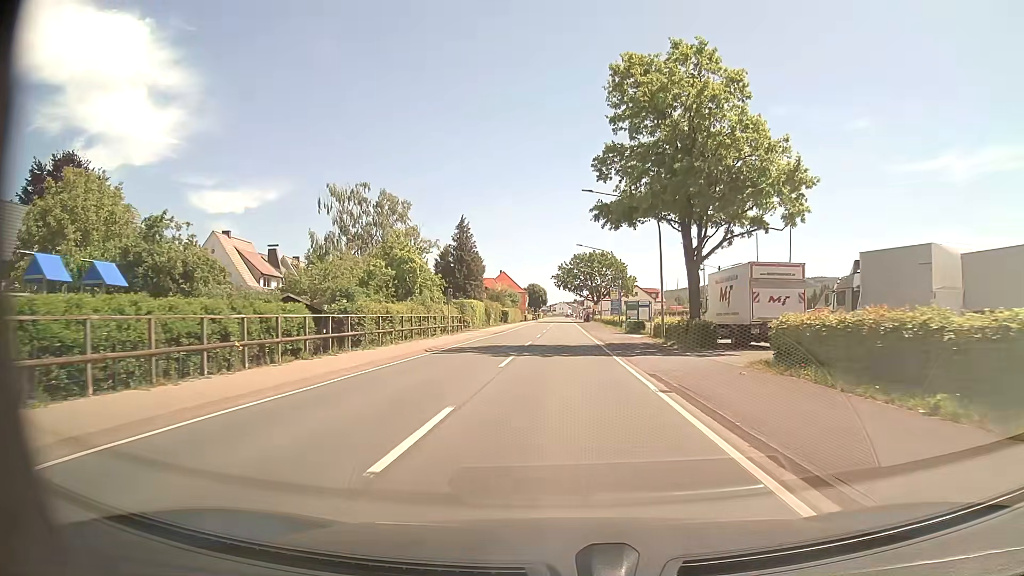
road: primary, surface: asphalt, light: Day
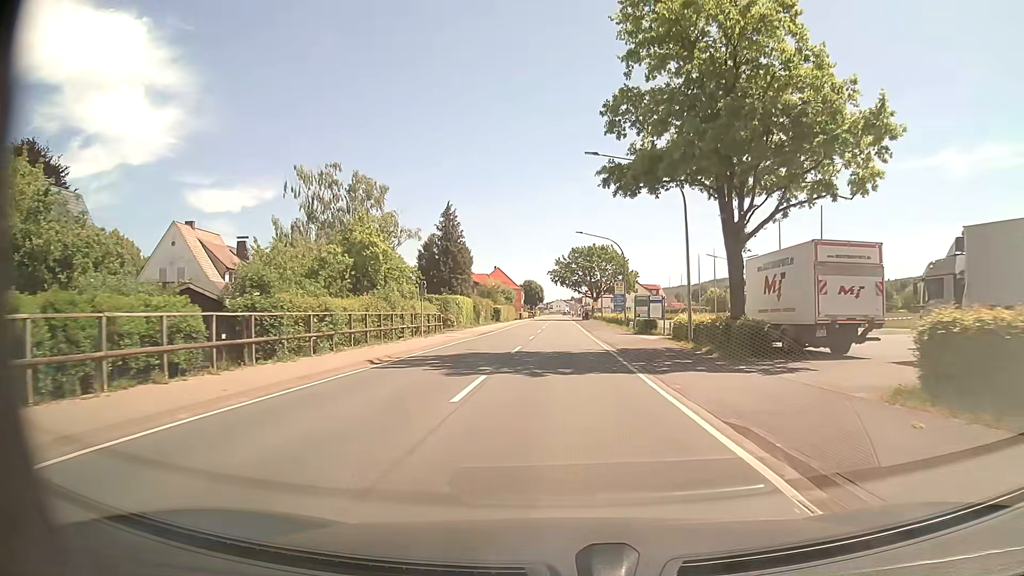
(0.0, +7.6) m; 0°
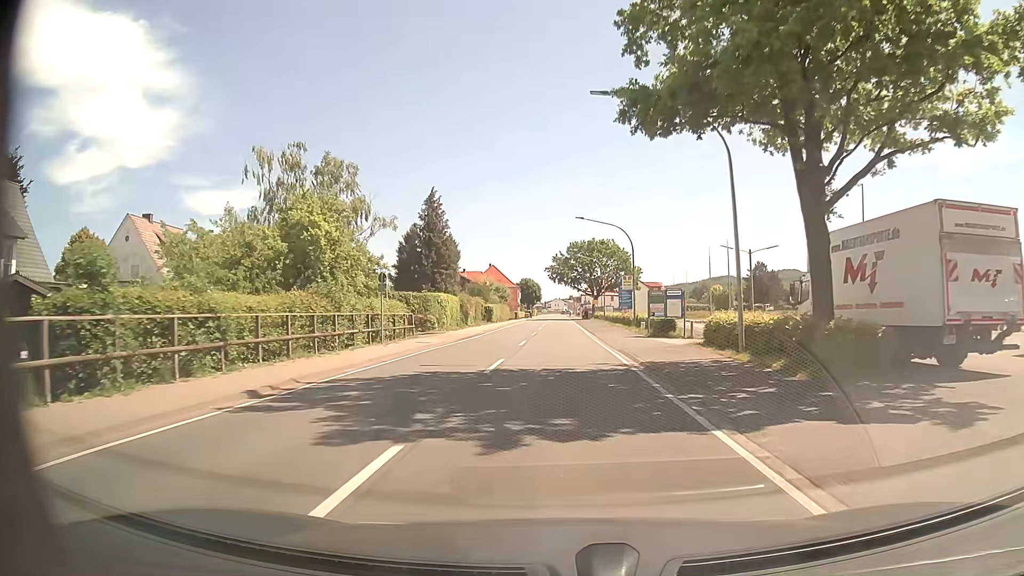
(0.0, +7.6) m; 0°
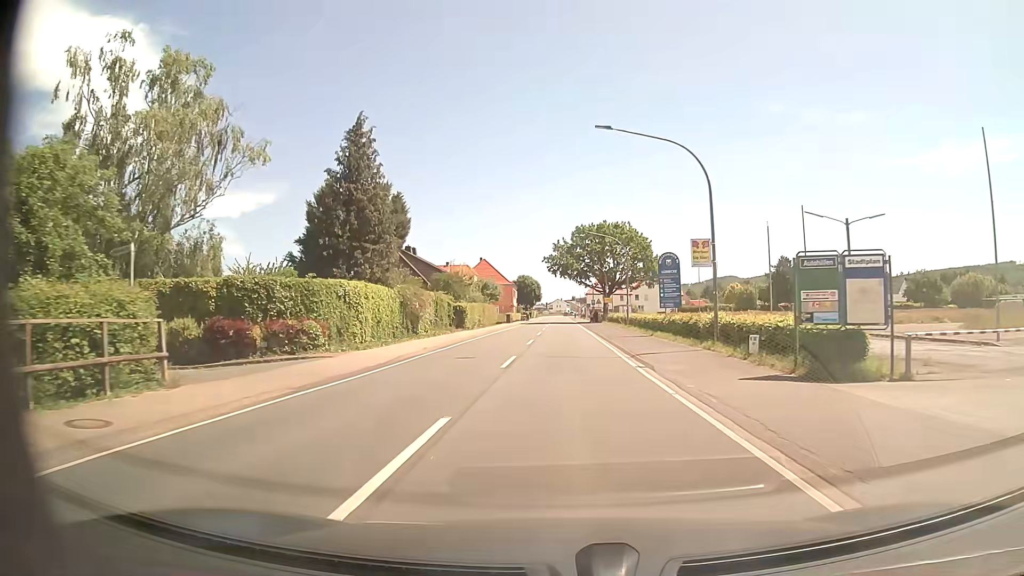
(-0.1, +22.7) m; 0°
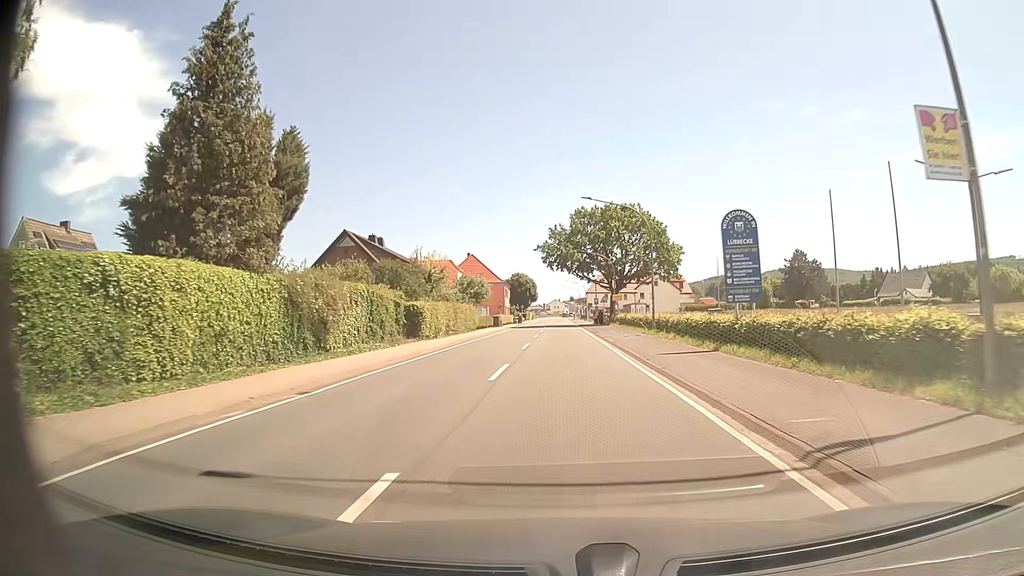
(0.0, +15.2) m; 0°
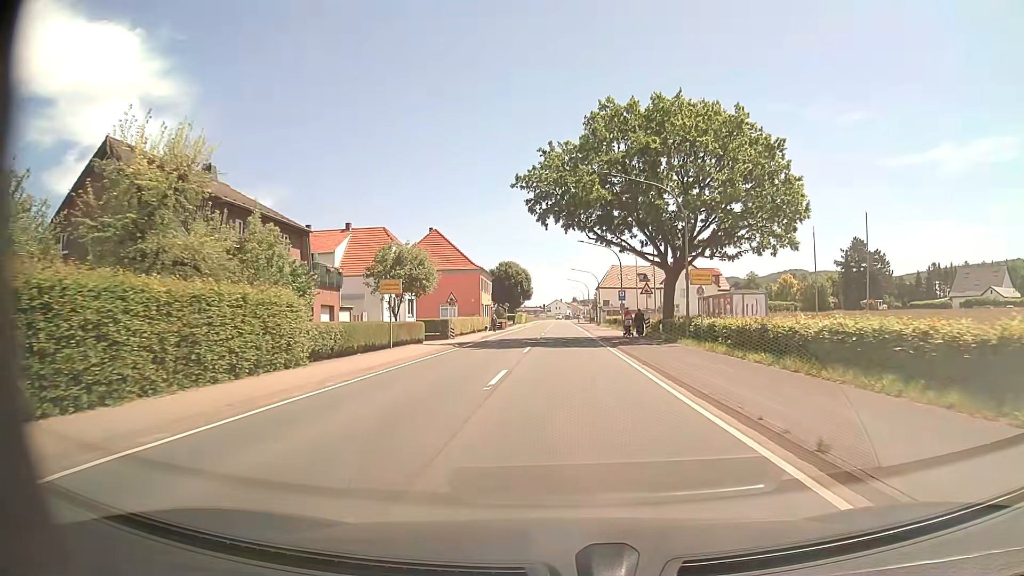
(+0.1, +37.9) m; 0°
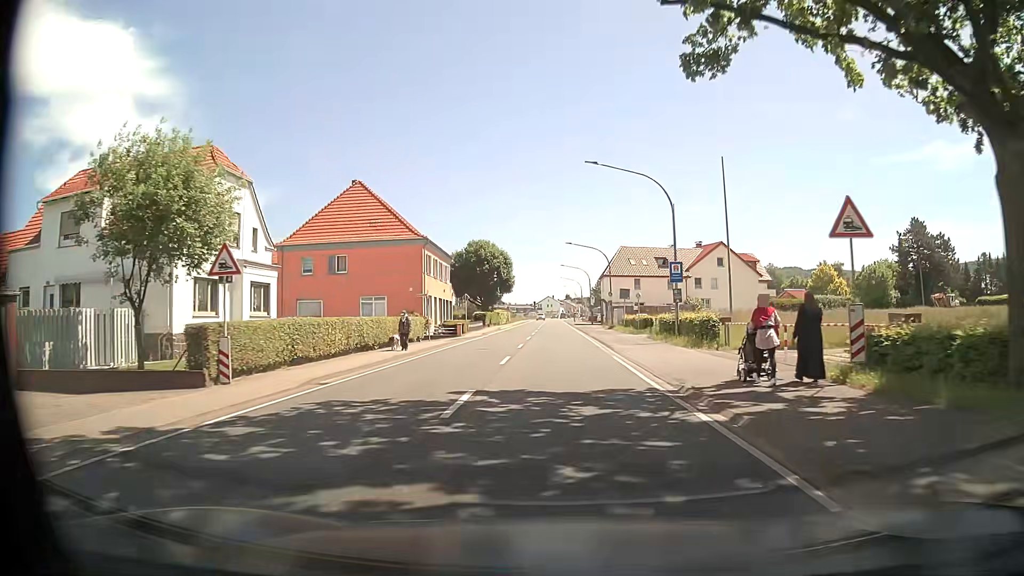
(+0.2, +30.4) m; +1°
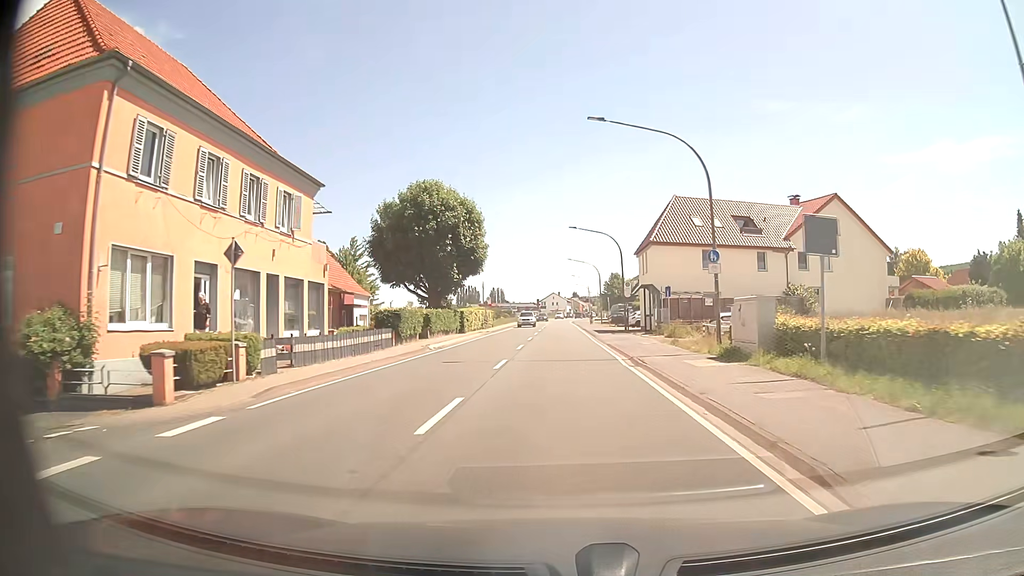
(-0.1, +38.1) m; 0°
(0, +10) (0, +20) (0, +30) (0, +40) (0, +50) (0, +60) (0, +70) (0, +80) (0, +90) (0, +100) m
